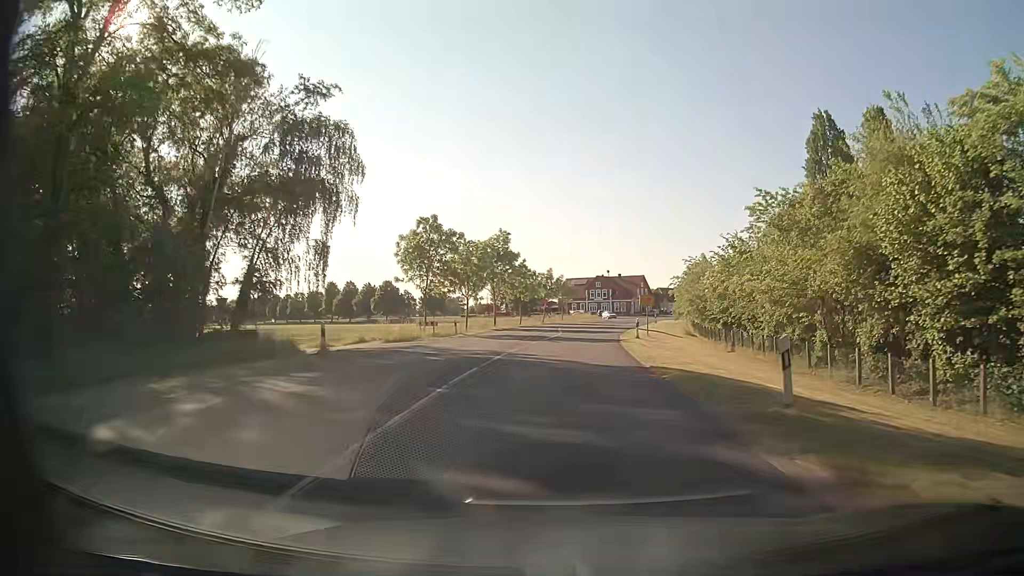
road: secondary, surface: asphalt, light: Day
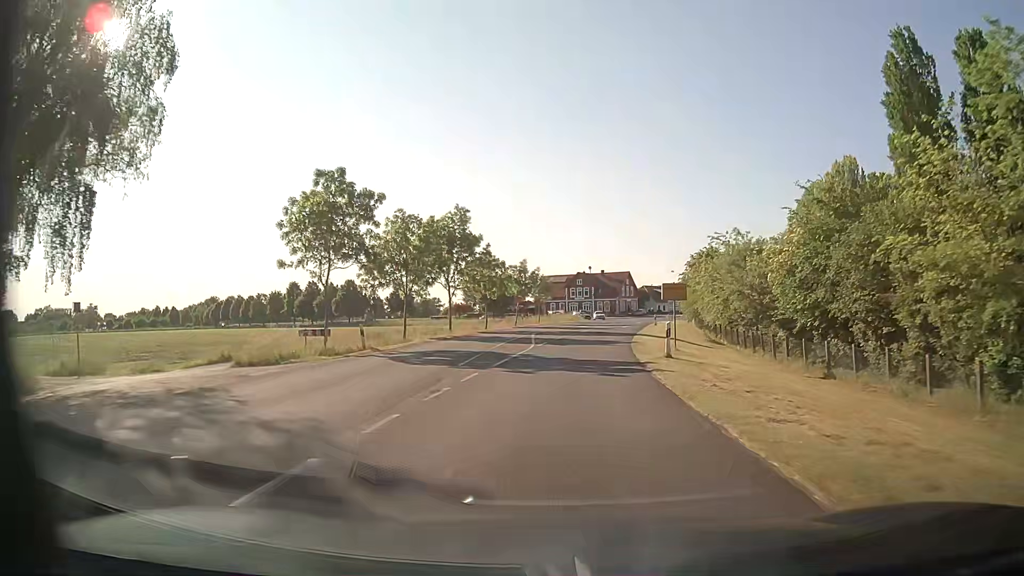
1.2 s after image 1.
(+0.3, +15.9) m; +2°
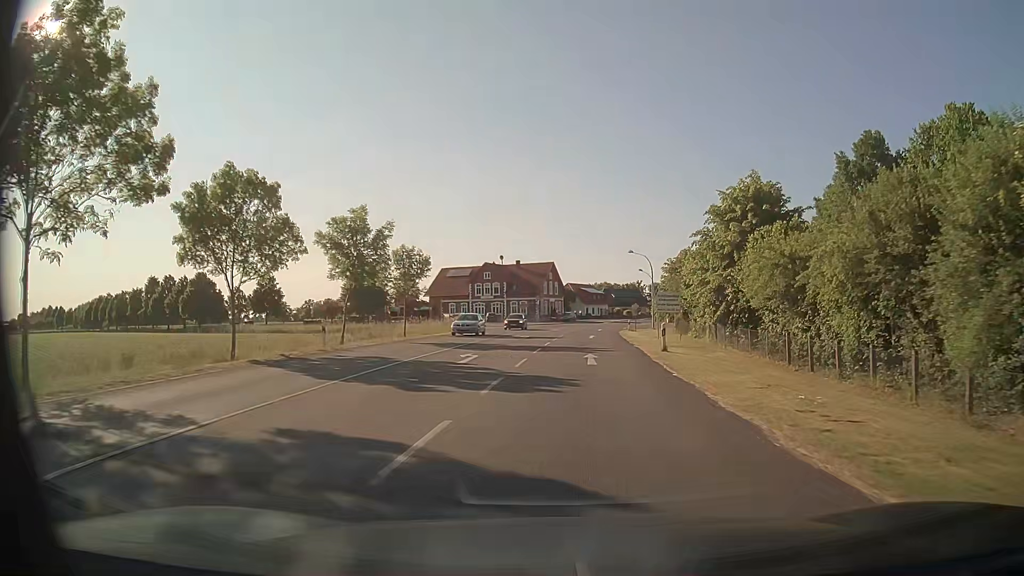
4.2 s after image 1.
(+2.0, +39.3) m; +7°
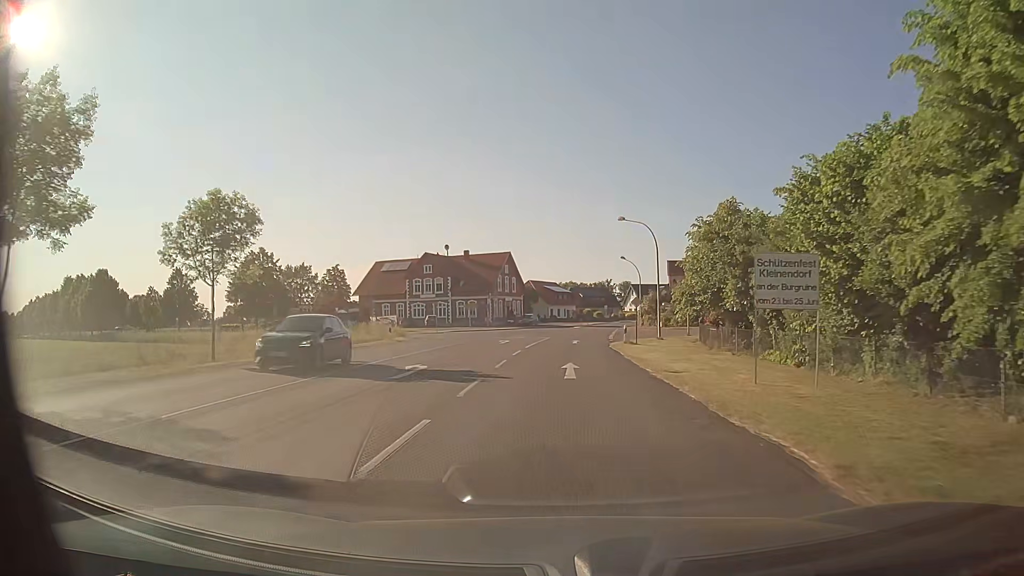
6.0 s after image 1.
(+0.8, +23.8) m; +3°
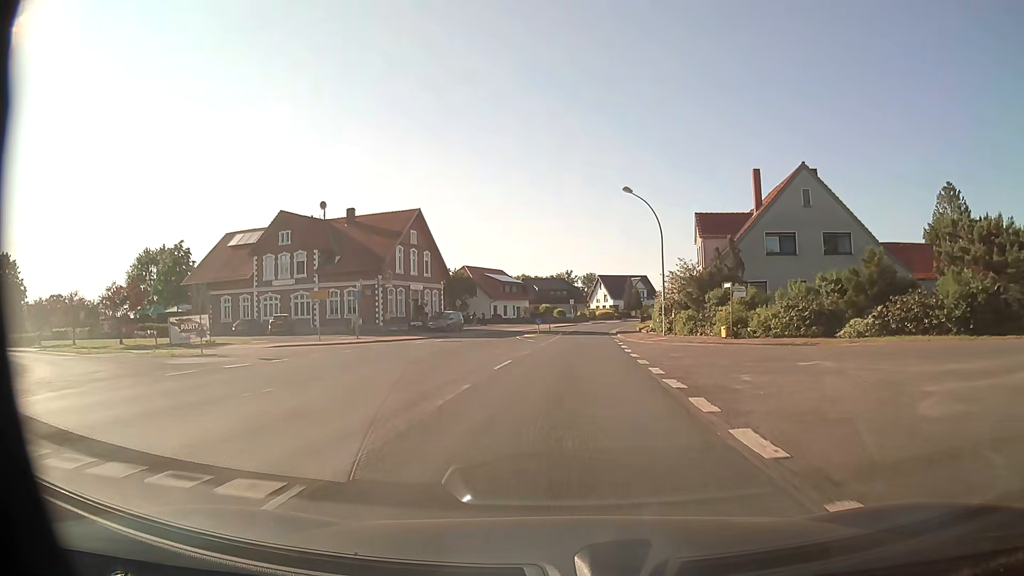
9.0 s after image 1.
(+1.2, +39.7) m; +4°
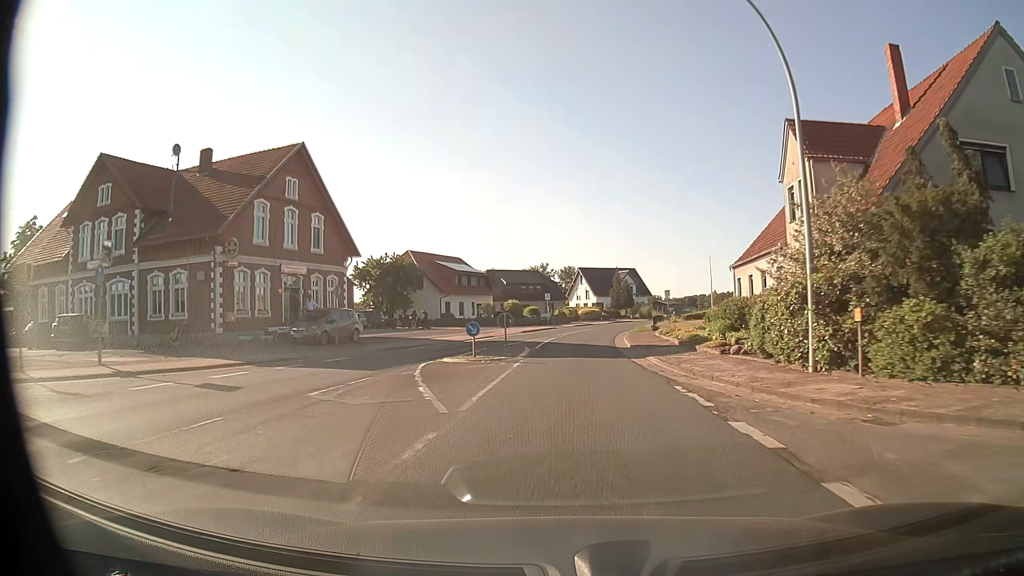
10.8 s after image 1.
(+0.5, +23.9) m; +3°
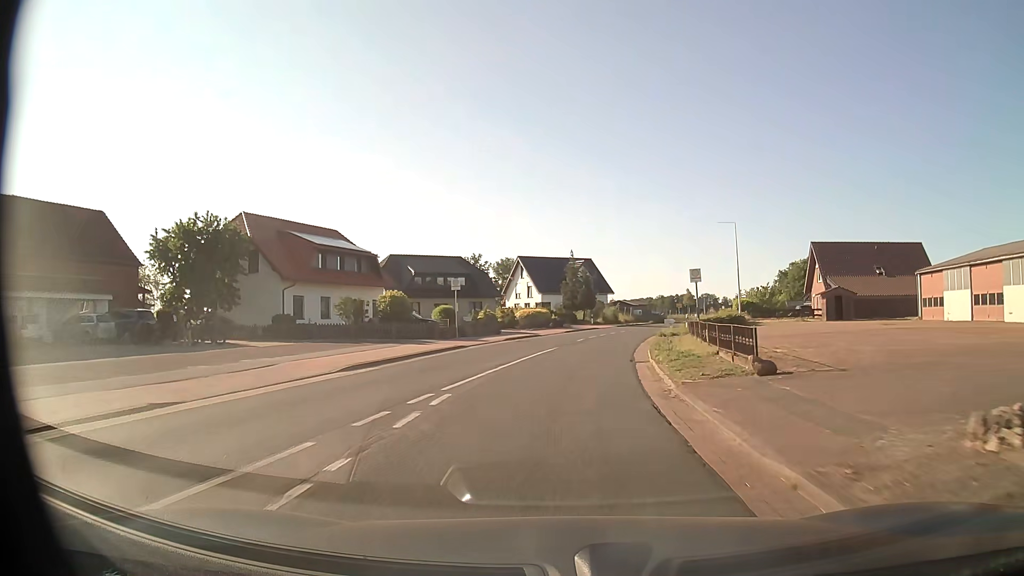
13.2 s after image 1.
(+1.0, +31.8) m; +4°
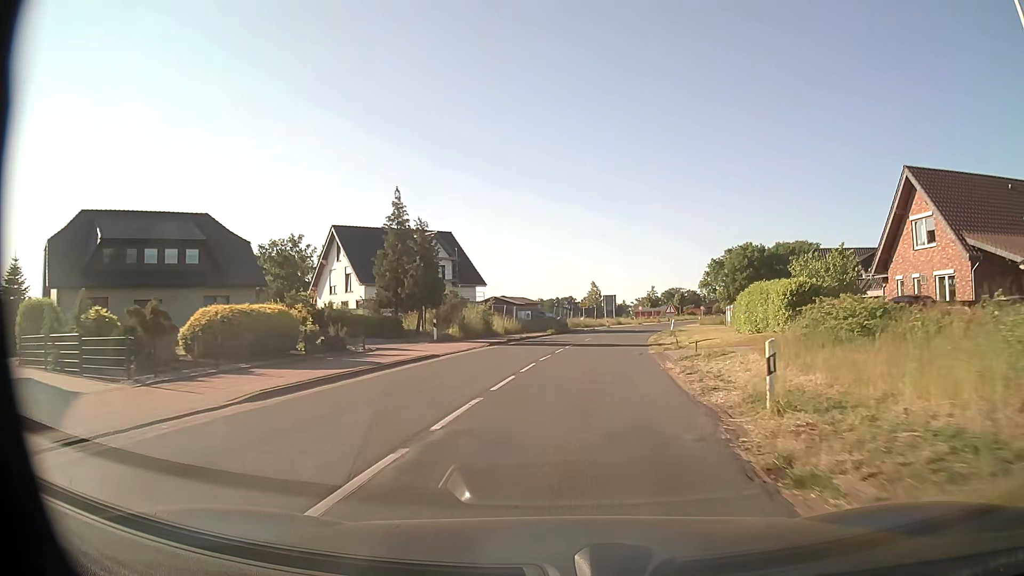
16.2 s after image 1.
(+3.5, +39.5) m; +10°
(0, +10) (+1, +20) (+2, +30) (+3, +40) (+5, +50) (+7, +59) (+9, +69) (+12, +79) (+14, +89) (+17, +98) m
